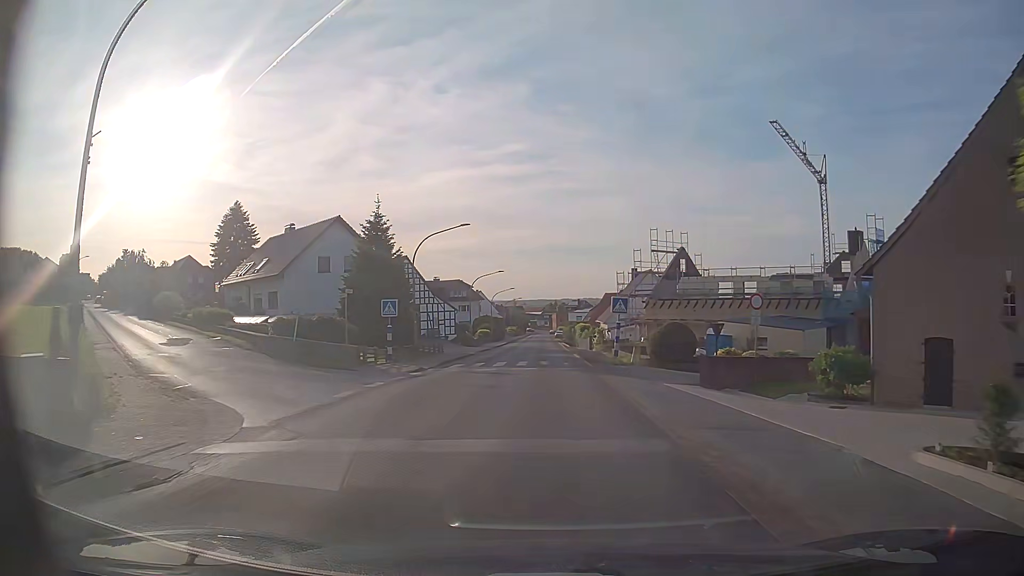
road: secondary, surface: asphalt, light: Day
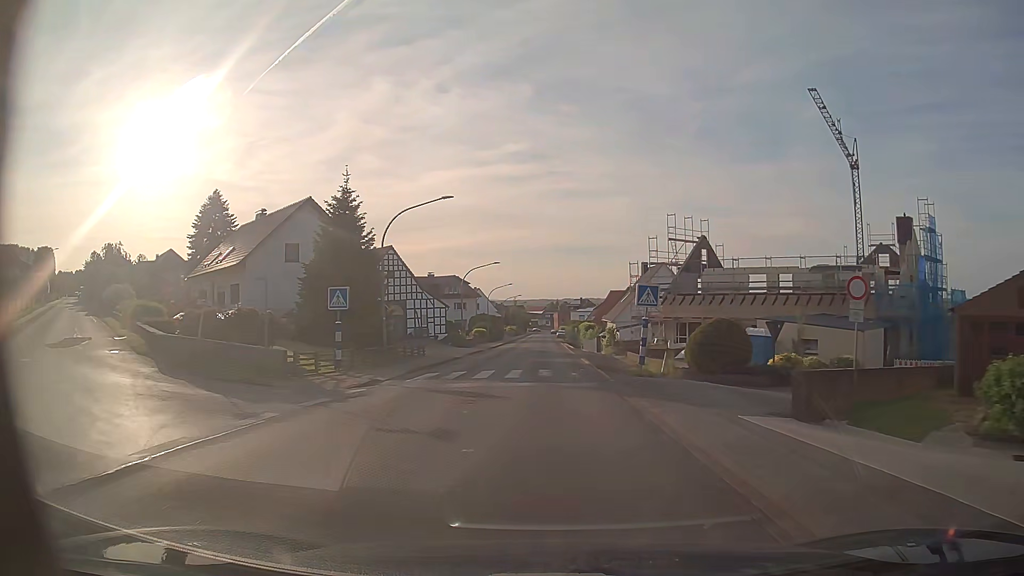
(0.0, +8.0) m; 0°
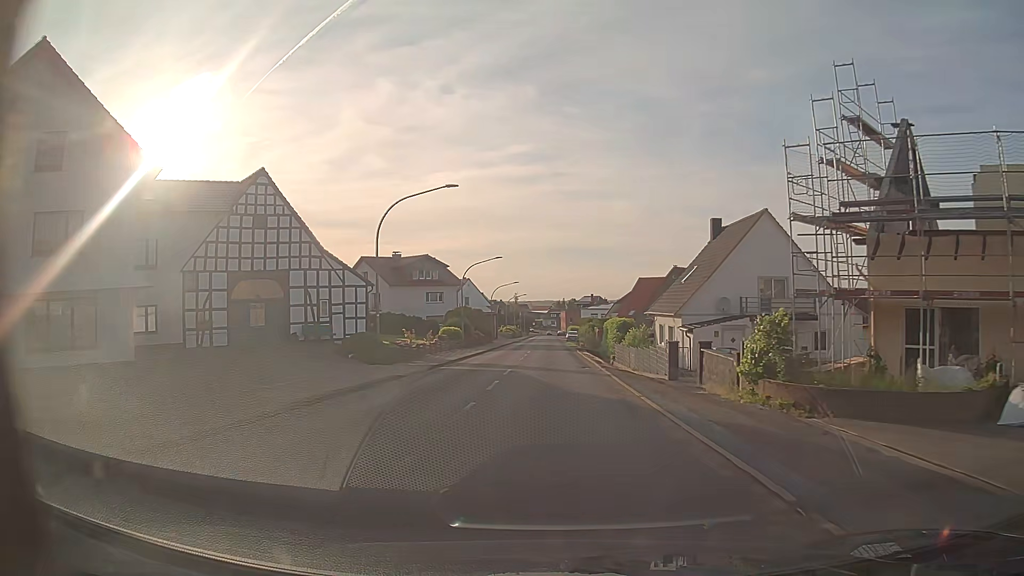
(-0.2, +32.6) m; 0°
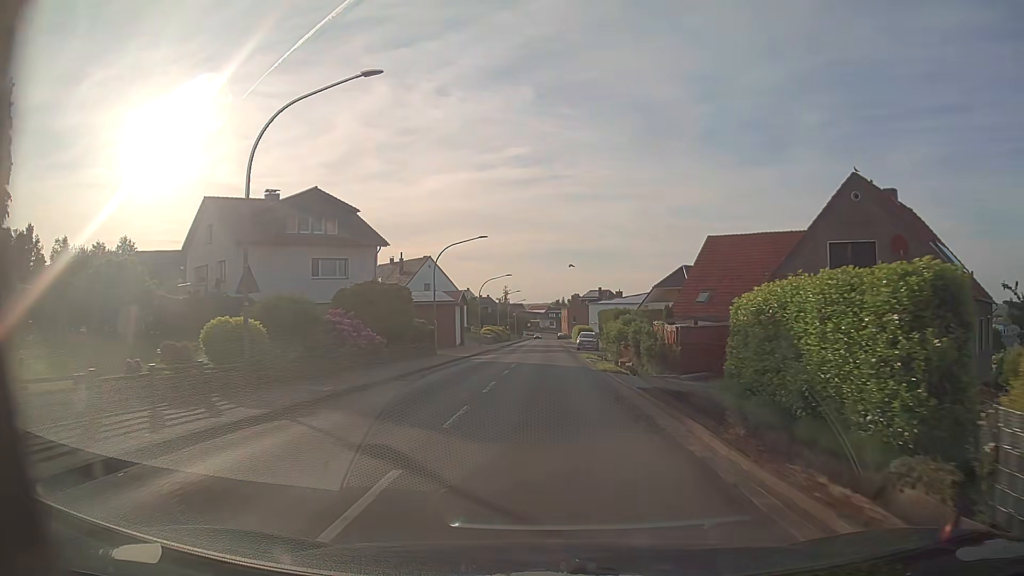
(+0.2, +42.3) m; 0°
